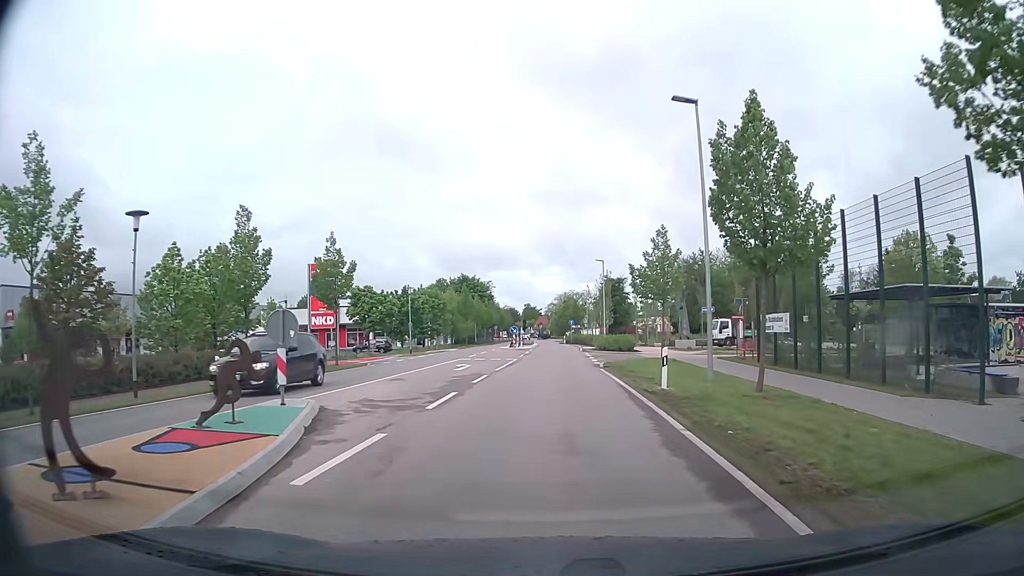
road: tertiary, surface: asphalt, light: Day
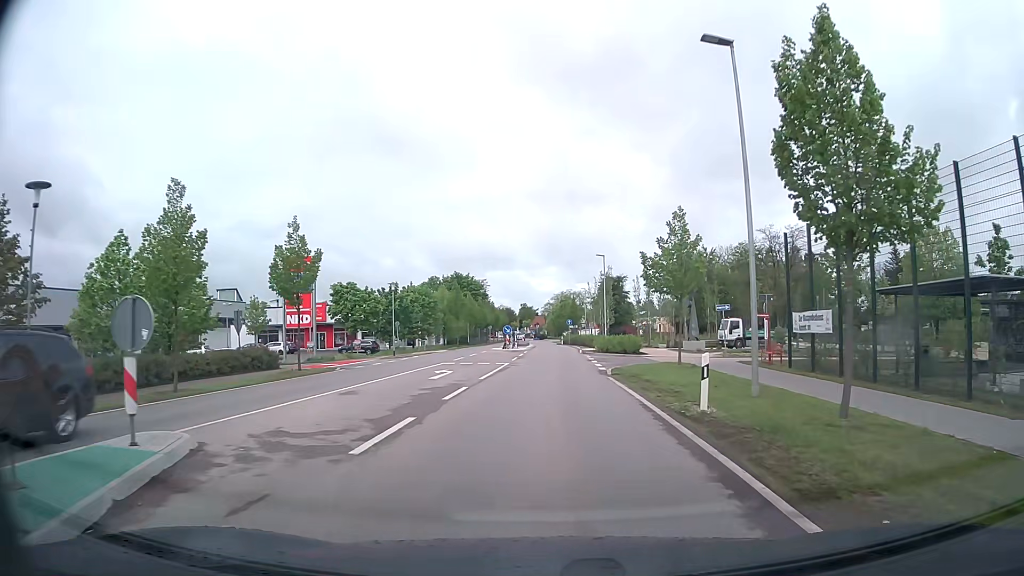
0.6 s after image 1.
(0.0, +4.5) m; 0°
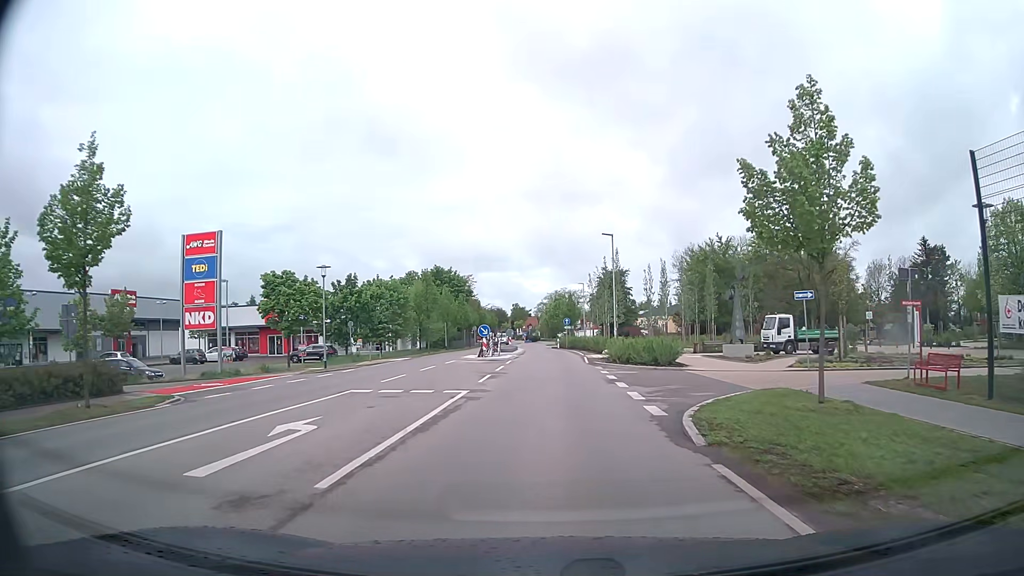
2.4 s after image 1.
(+0.1, +13.5) m; 0°
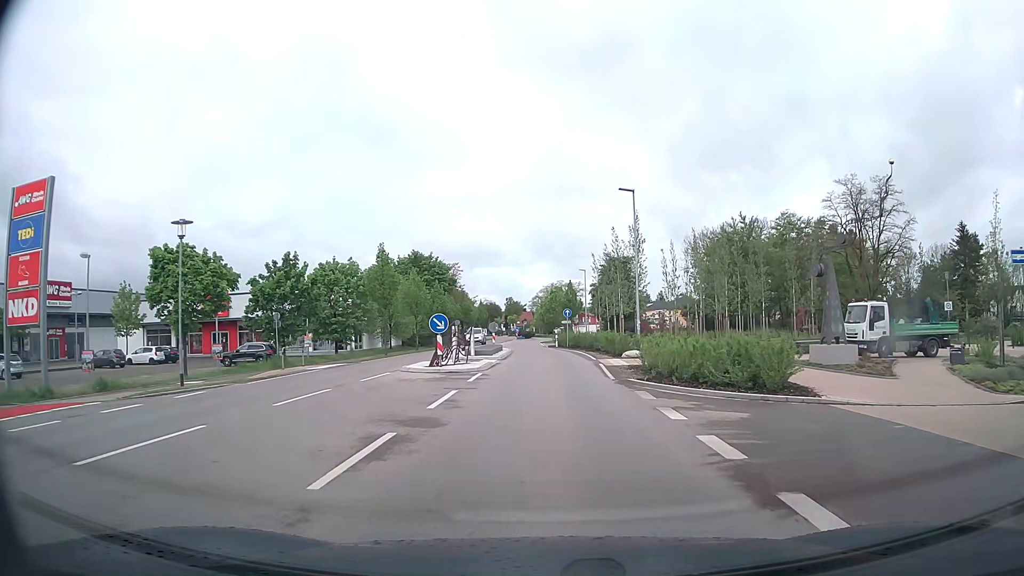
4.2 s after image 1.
(+0.1, +13.6) m; +1°
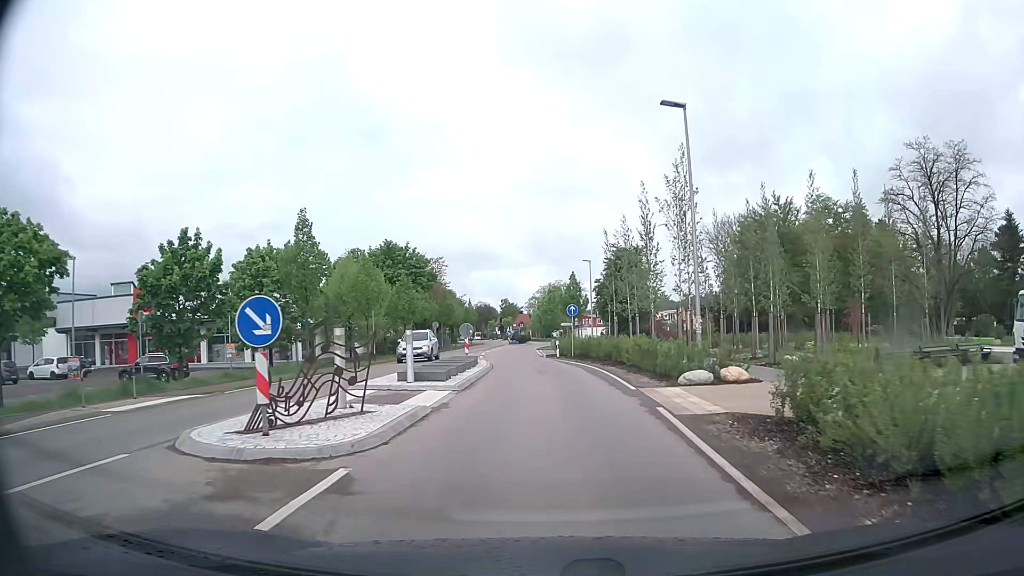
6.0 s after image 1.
(0.0, +13.5) m; 0°
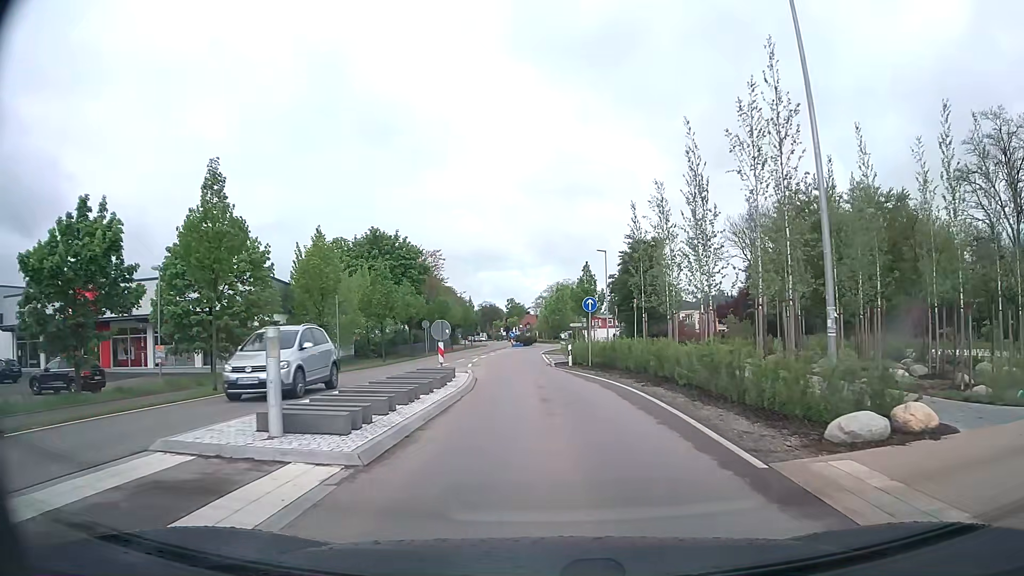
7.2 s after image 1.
(-0.1, +9.0) m; -1°
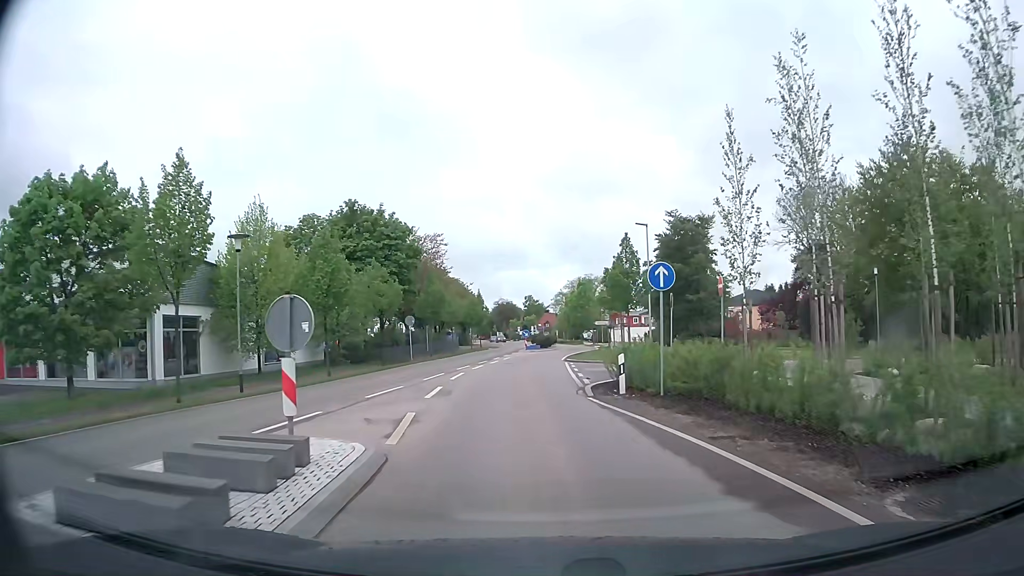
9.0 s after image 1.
(-0.2, +13.5) m; -1°
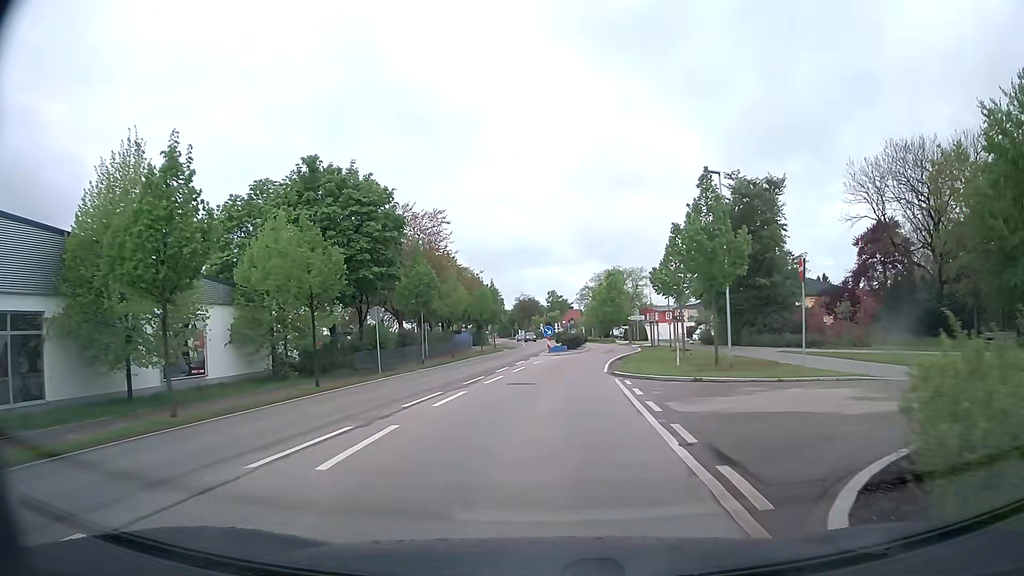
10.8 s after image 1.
(-0.3, +13.5) m; -2°
(0, +10) (0, +20) (+1, +30) (+3, +40) (+5, +50) (+6, +60) (+6, +70) (+5, +80) (+5, +90) (+4, +99) m
